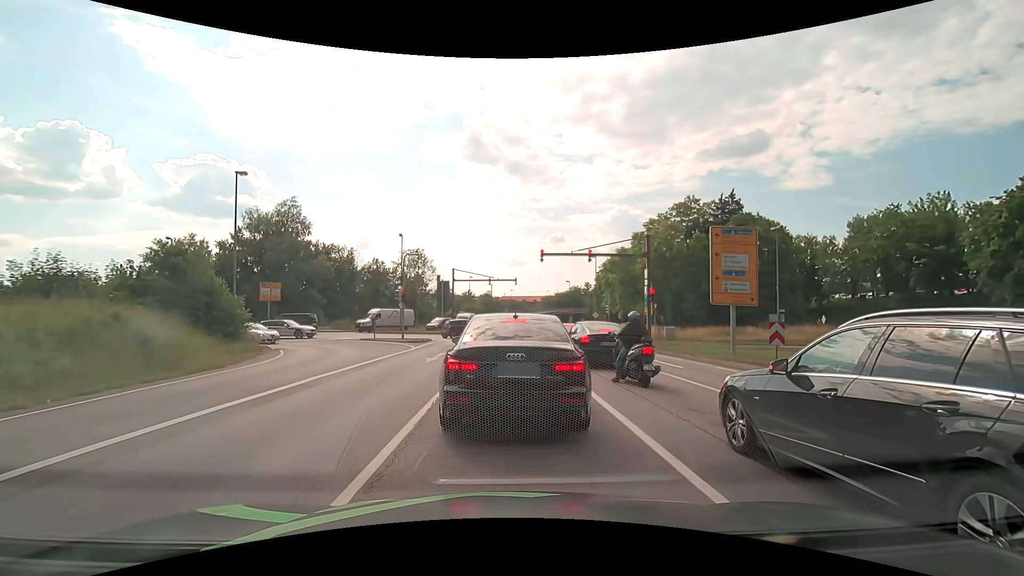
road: primary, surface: asphalt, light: Day
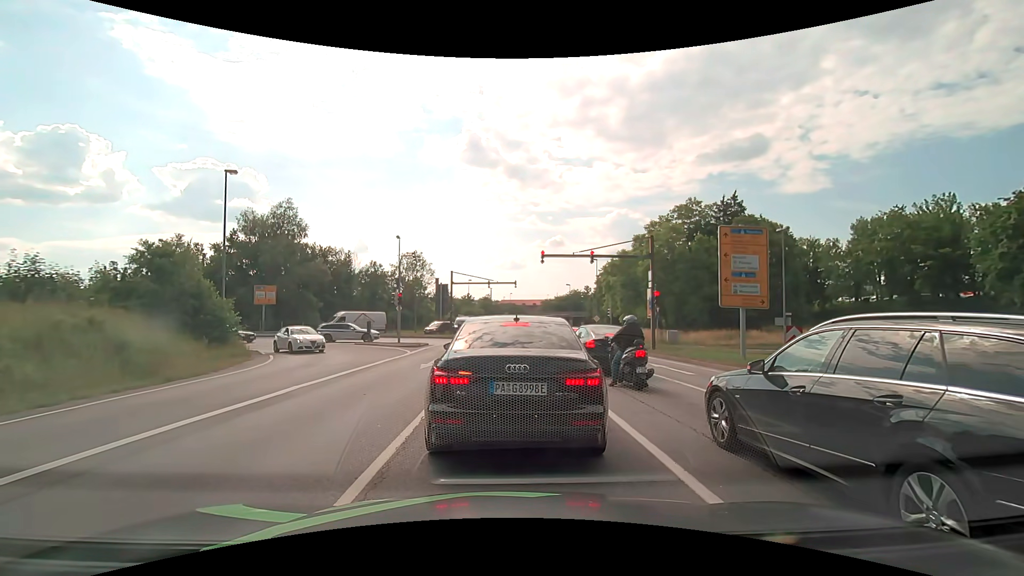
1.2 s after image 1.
(0.0, +0.9) m; +2°
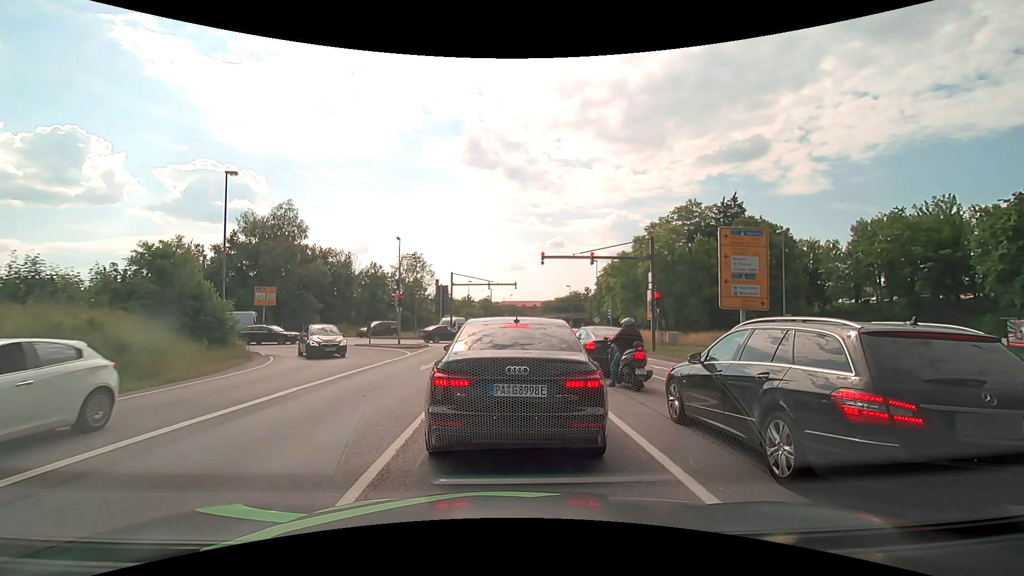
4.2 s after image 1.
(0.0, +0.1) m; 0°
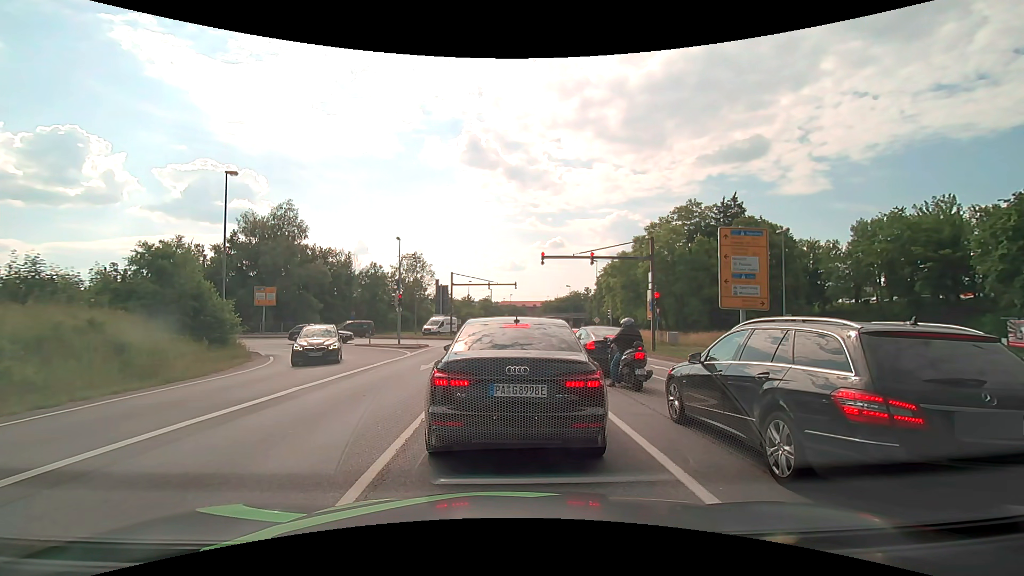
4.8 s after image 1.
(0.0, 0.0) m; 0°
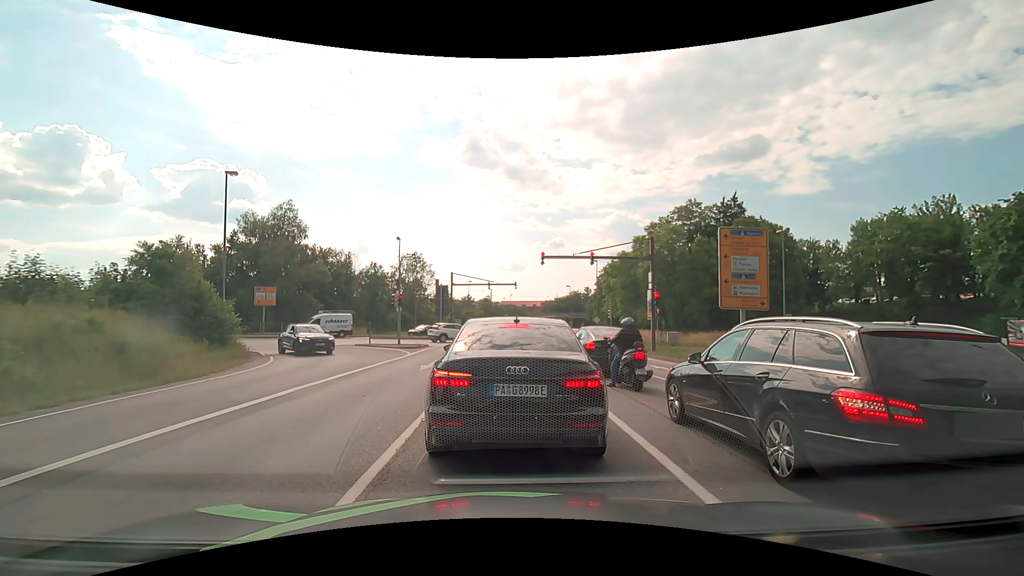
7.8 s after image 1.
(0.0, 0.0) m; 0°
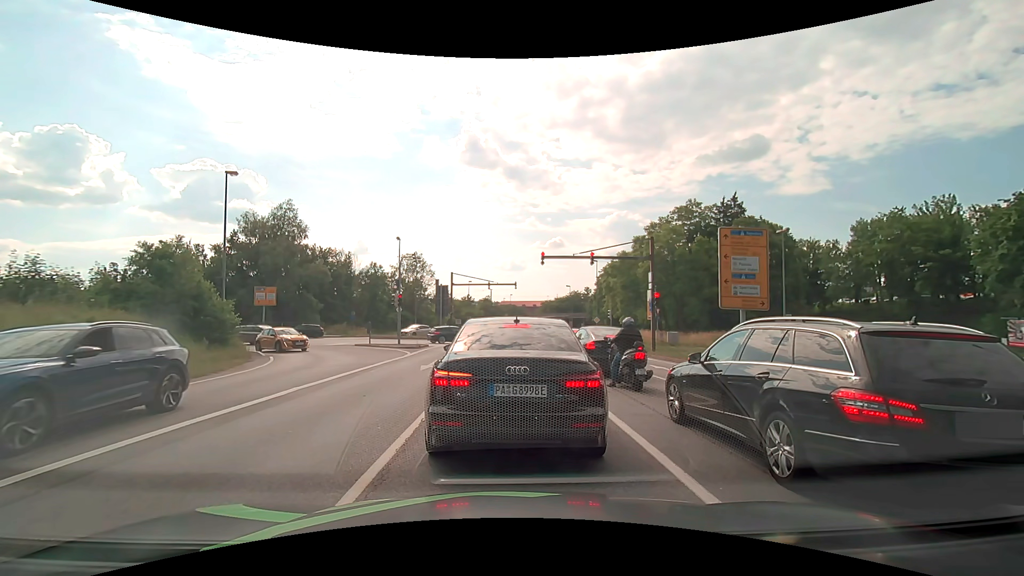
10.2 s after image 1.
(0.0, 0.0) m; 0°
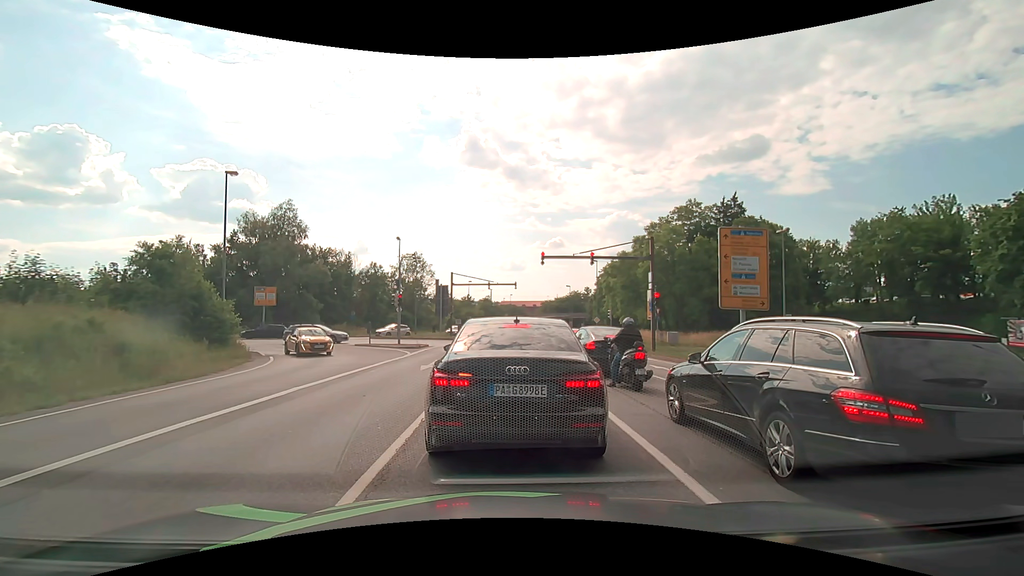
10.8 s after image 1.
(0.0, 0.0) m; 0°
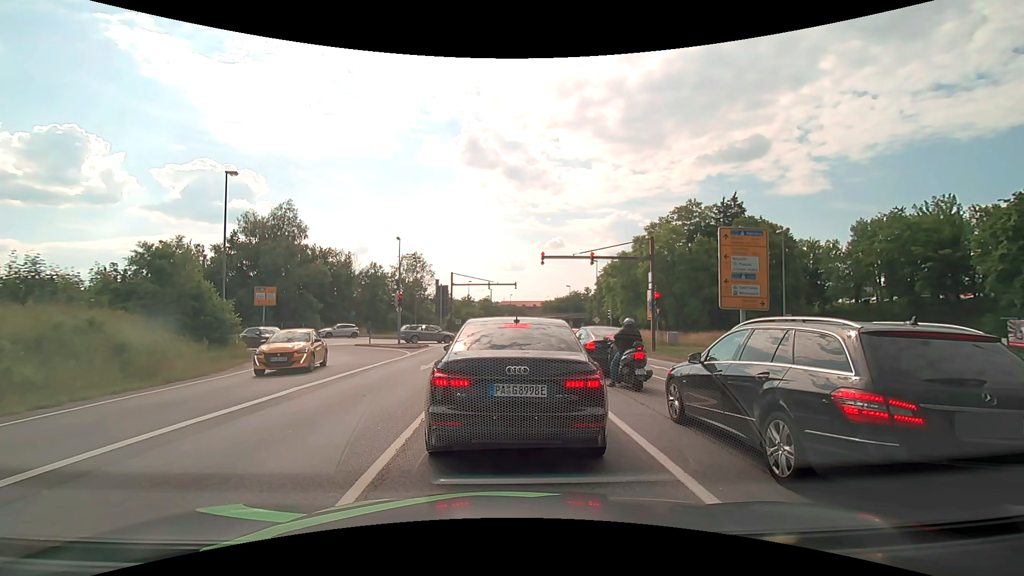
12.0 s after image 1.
(0.0, 0.0) m; 0°
